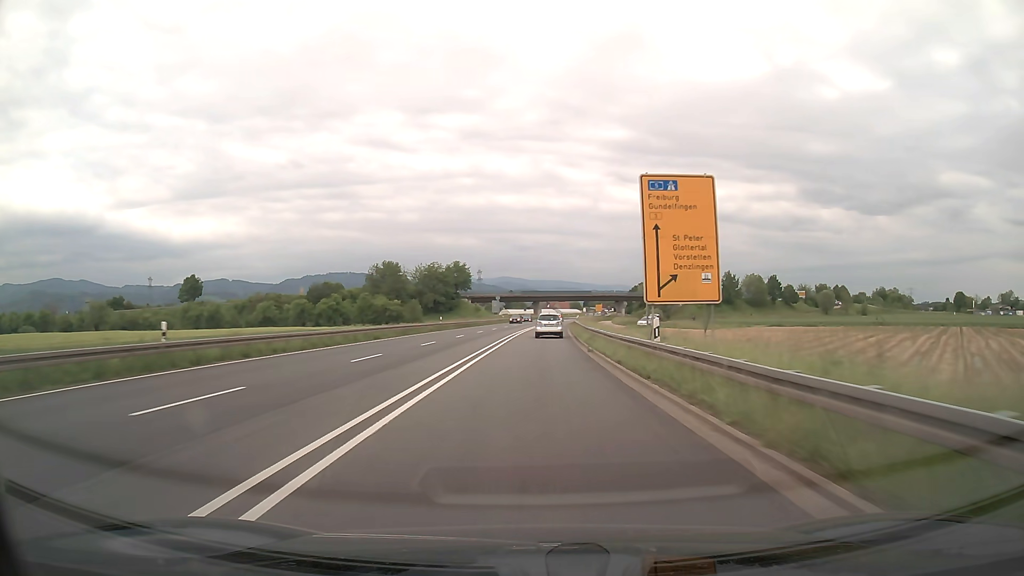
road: trunk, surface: asphalt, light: Day
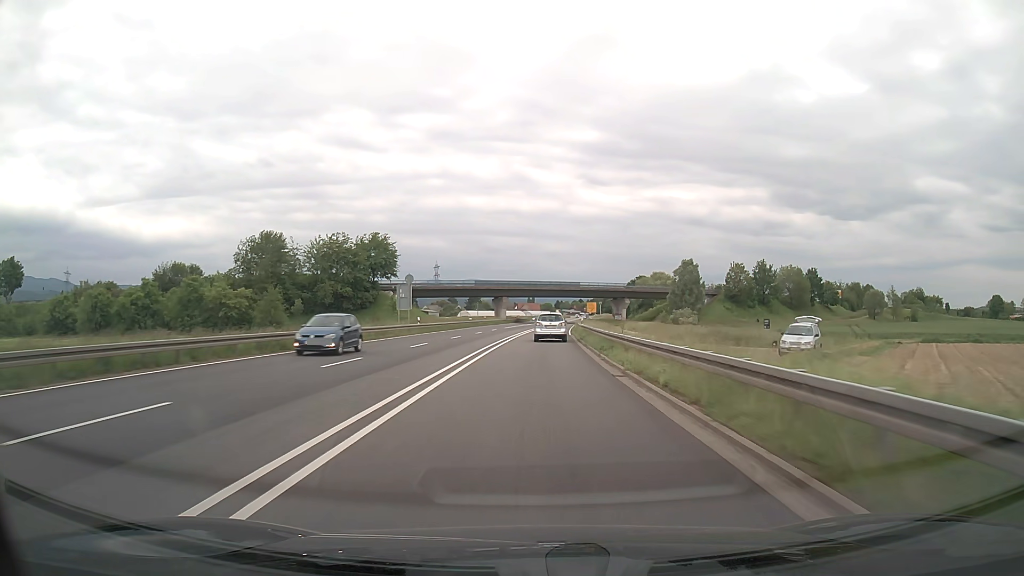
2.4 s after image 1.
(+1.5, +62.7) m; +3°
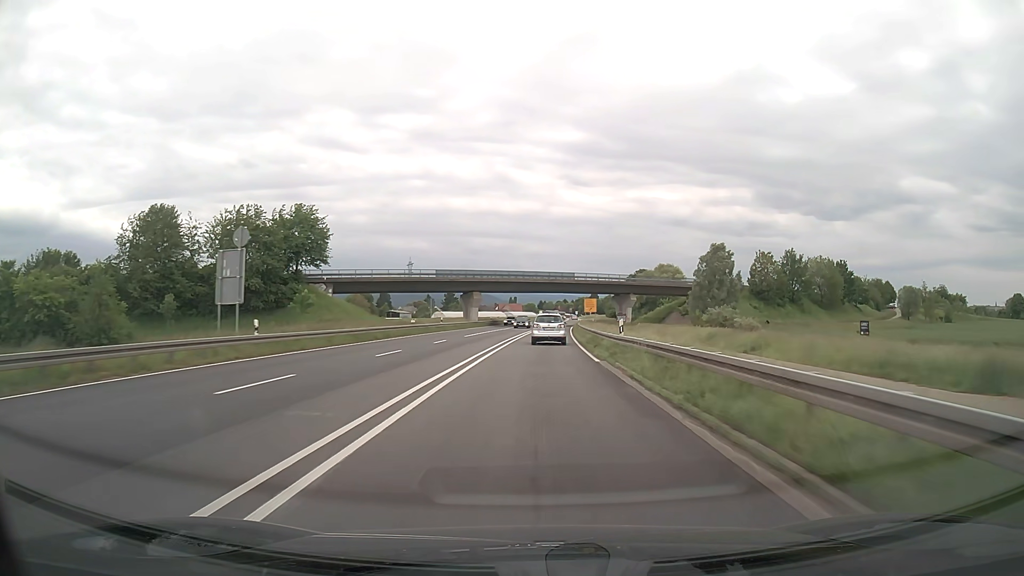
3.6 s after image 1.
(+0.3, +30.3) m; +1°
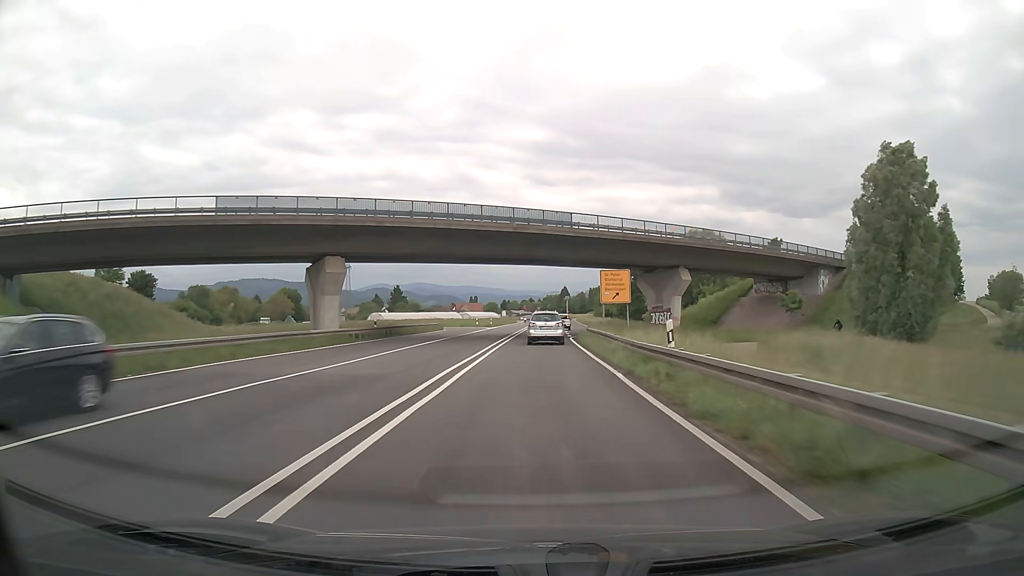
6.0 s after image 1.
(+1.5, +57.8) m; +3°
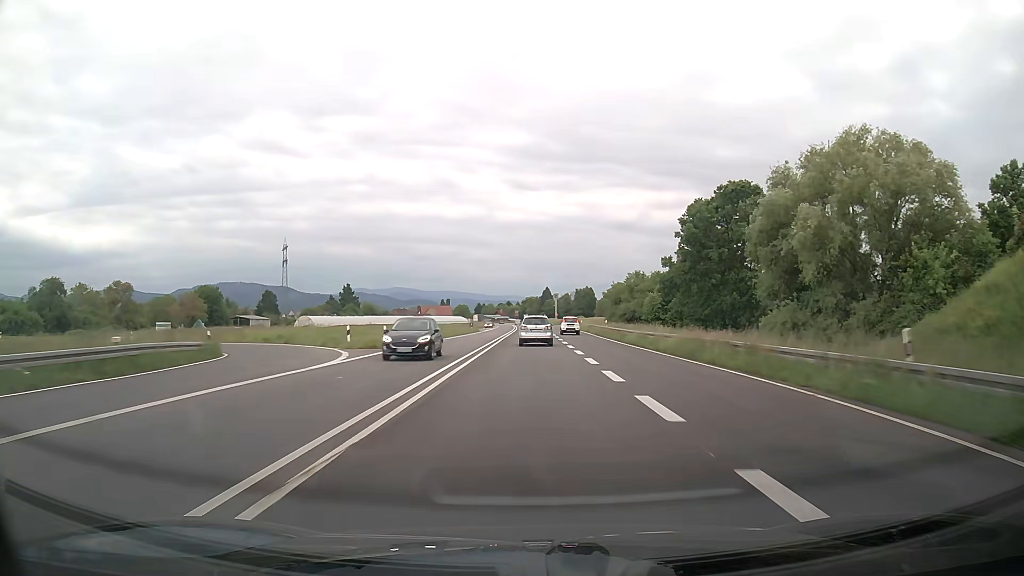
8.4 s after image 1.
(+1.0, +55.5) m; +1°
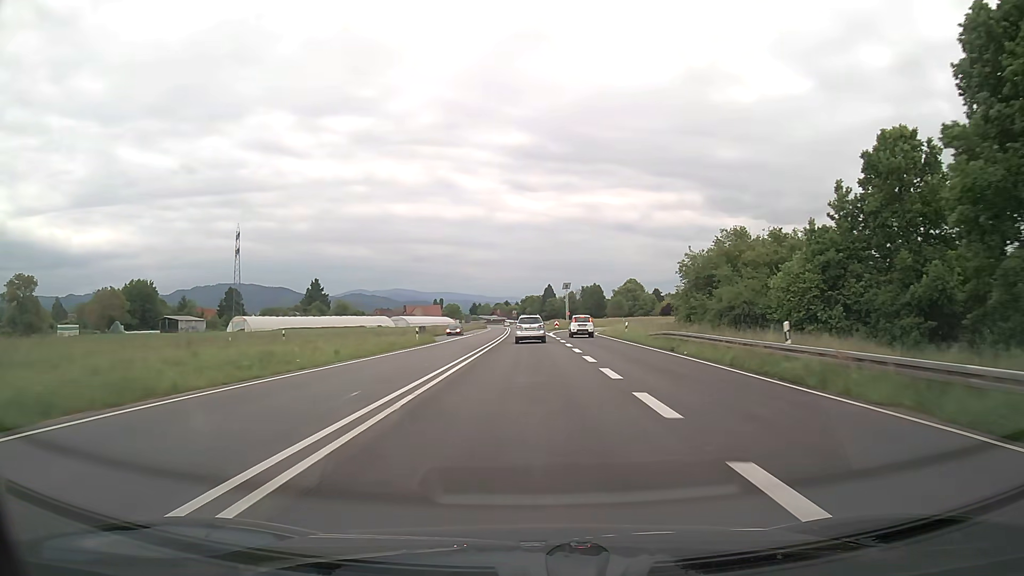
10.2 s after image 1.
(+0.8, +42.1) m; +1°
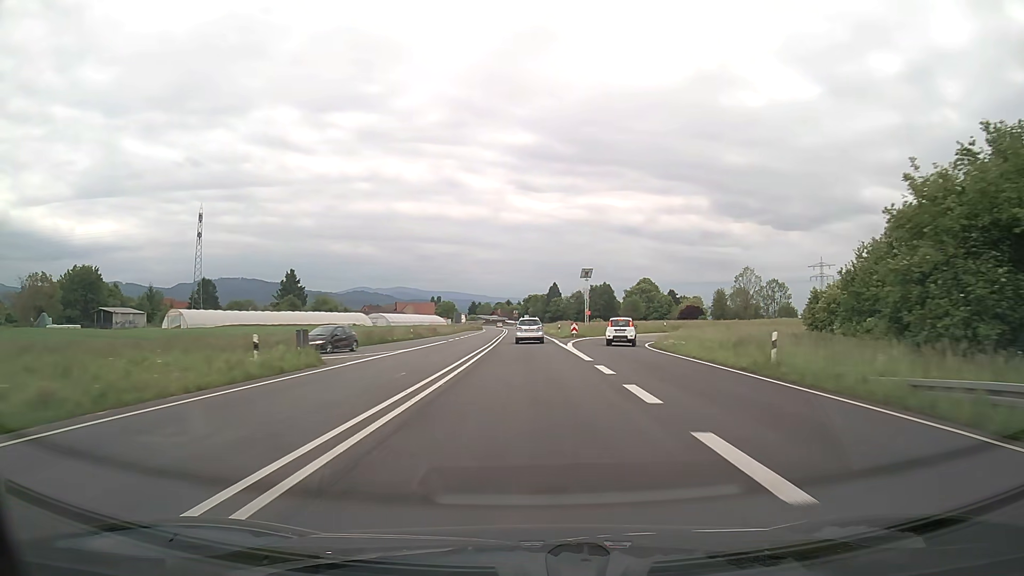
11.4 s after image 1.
(-0.1, +28.4) m; 0°
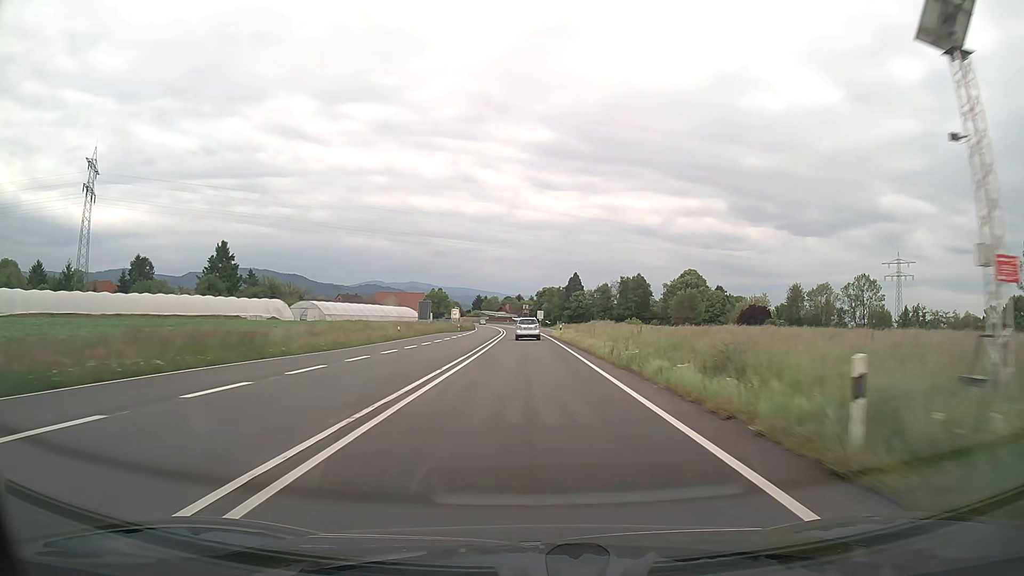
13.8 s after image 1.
(-0.4, +57.8) m; -1°
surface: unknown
(0, +10) (0, +20) (0, +30) (0, +40) (-1, +50) (-1, +60) (-1, +70) (-2, +80) (-2, +90) (-2, +100) m
